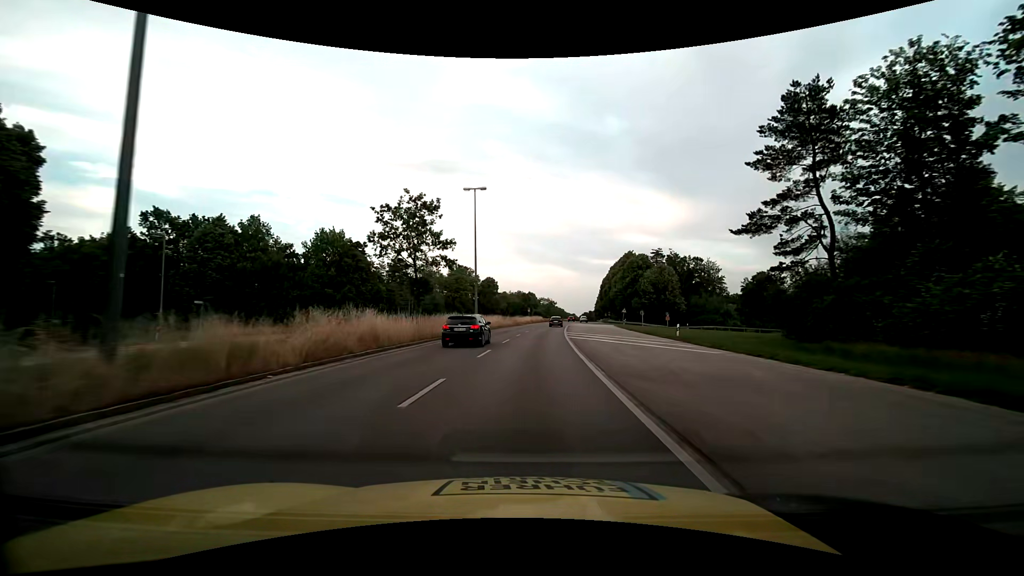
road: trunk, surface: asphalt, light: Day
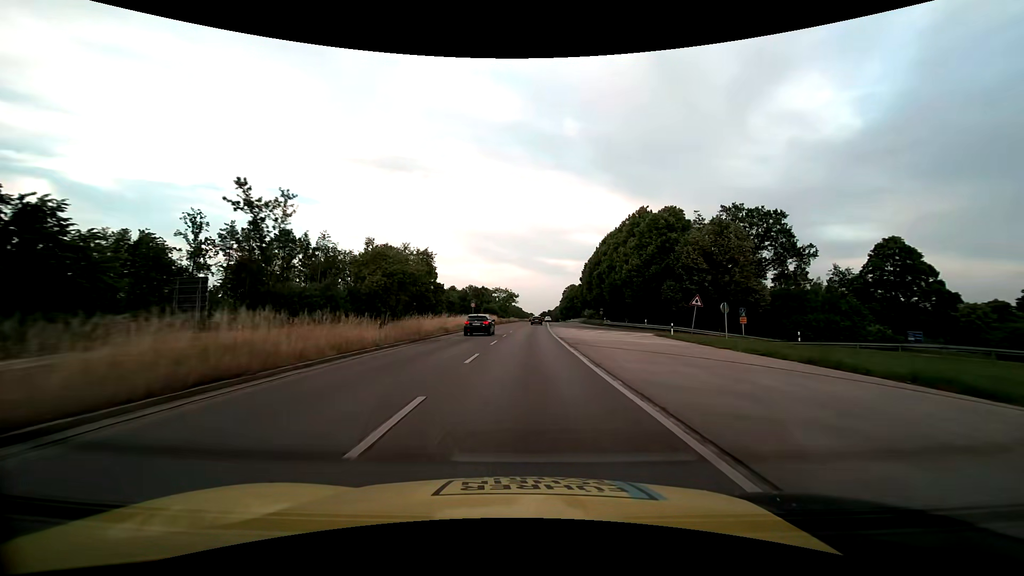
(+2.1, +48.6) m; +5°
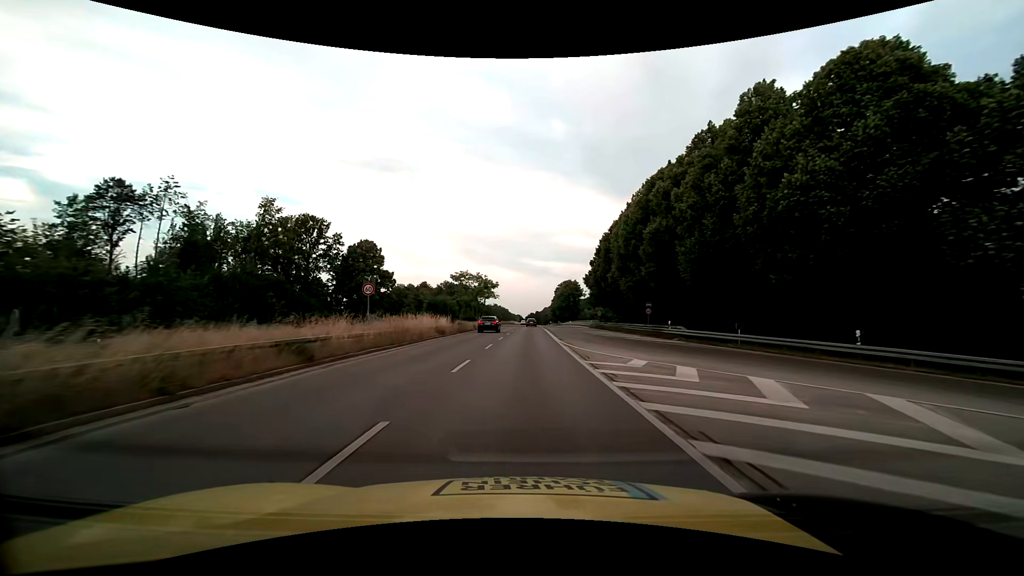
(+0.6, +38.9) m; +2°
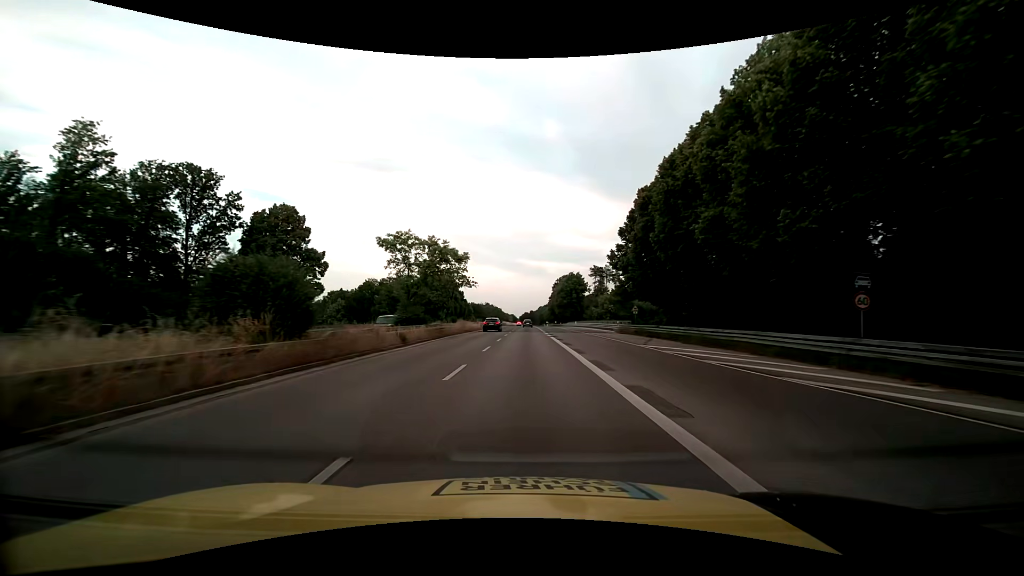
(+0.2, +29.2) m; +1°
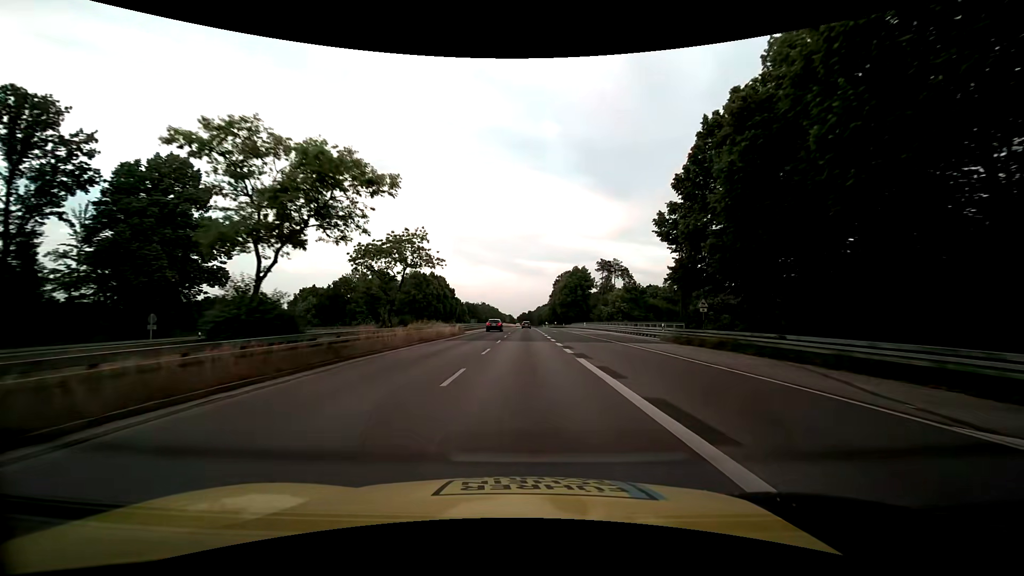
(0.0, +19.5) m; 0°
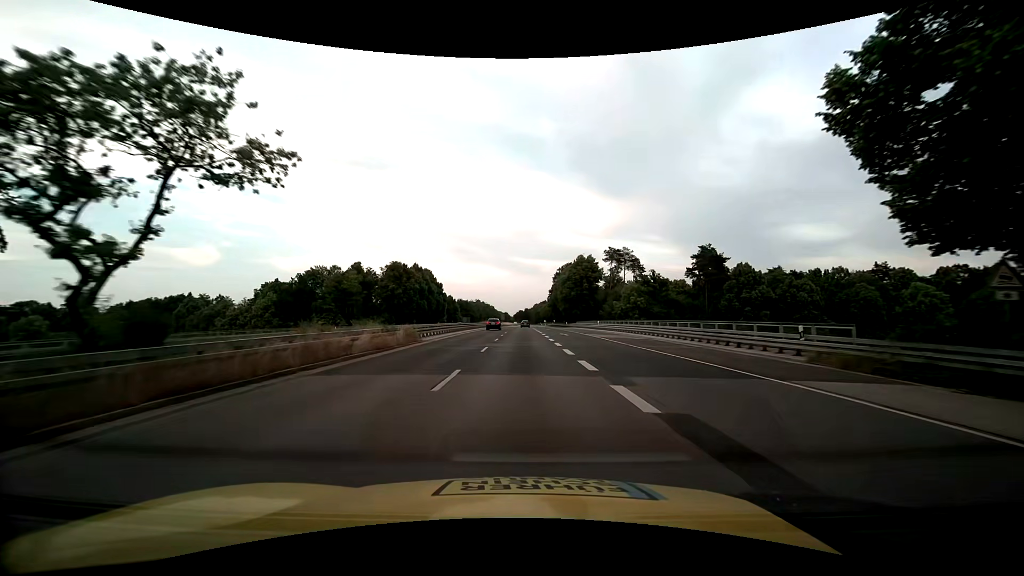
(0.0, +19.5) m; 0°
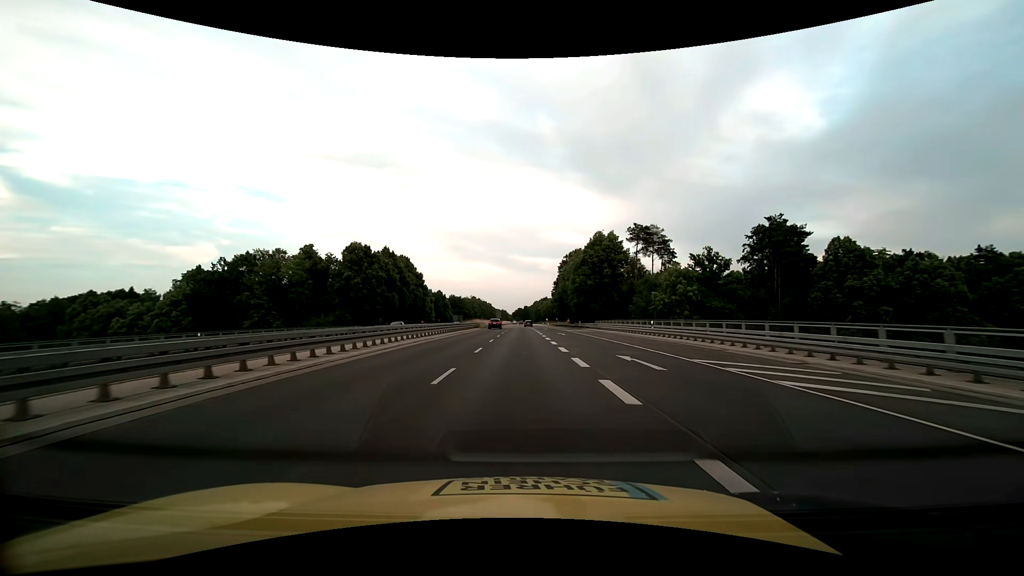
(+0.2, +29.3) m; 0°
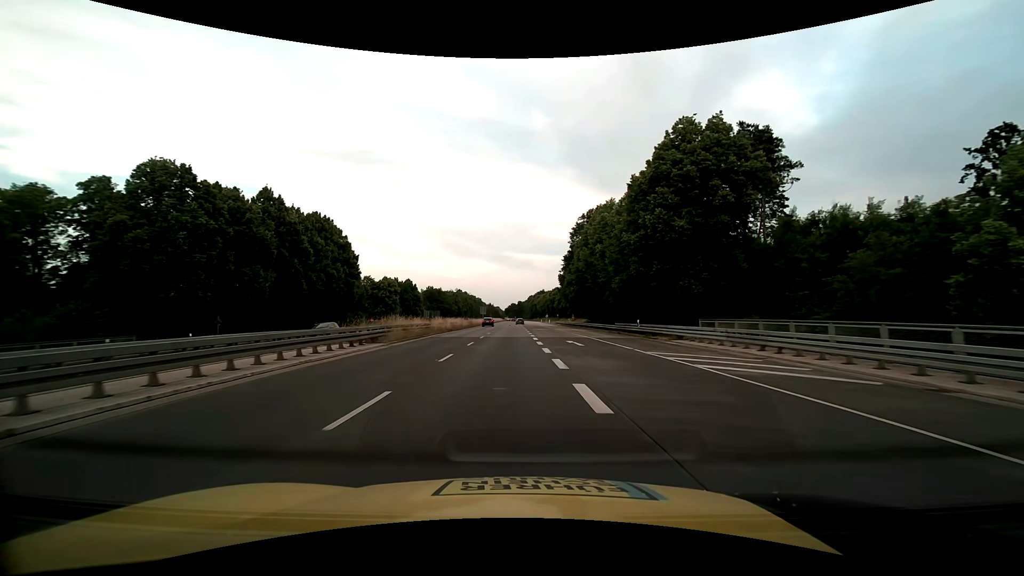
(+0.3, +49.0) m; +1°
(0, +10) (0, +20) (0, +30) (+1, +40) (+1, +50) (+2, +60) (+2, +70) (+2, +80) (+2, +90) (+2, +100) m
